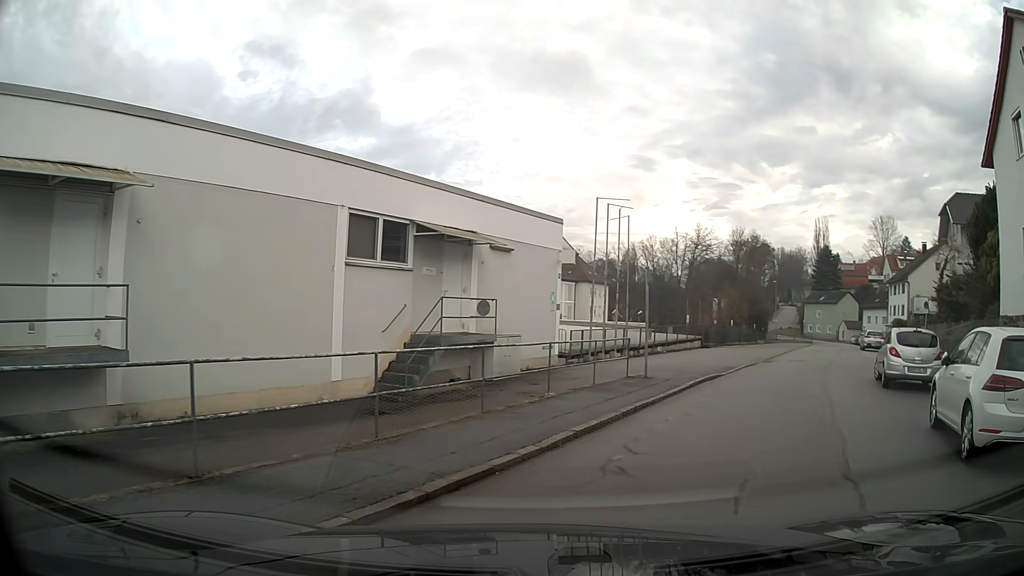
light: Day
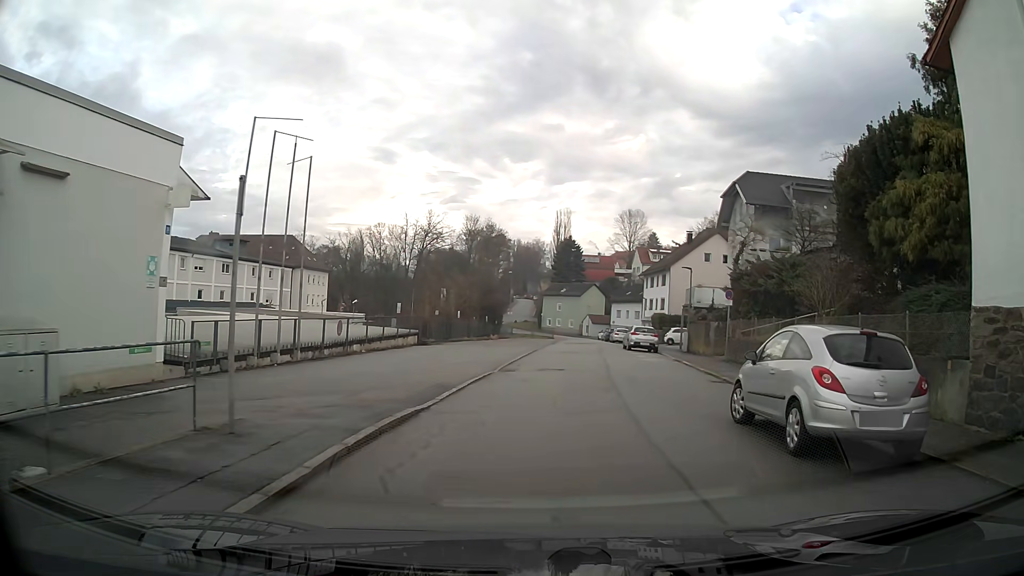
(+2.4, +9.5) m; +21°
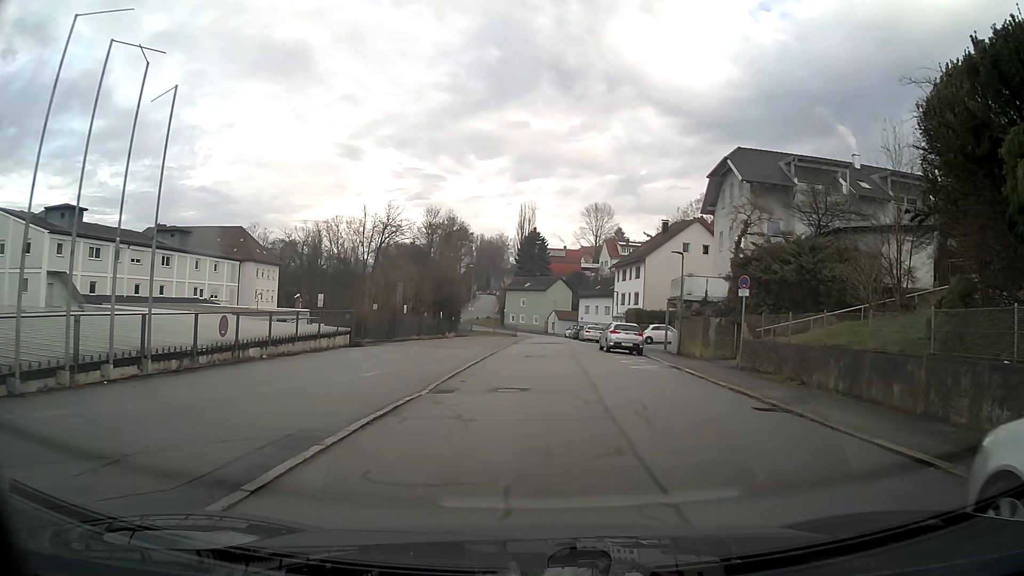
(+0.2, +7.0) m; +3°
